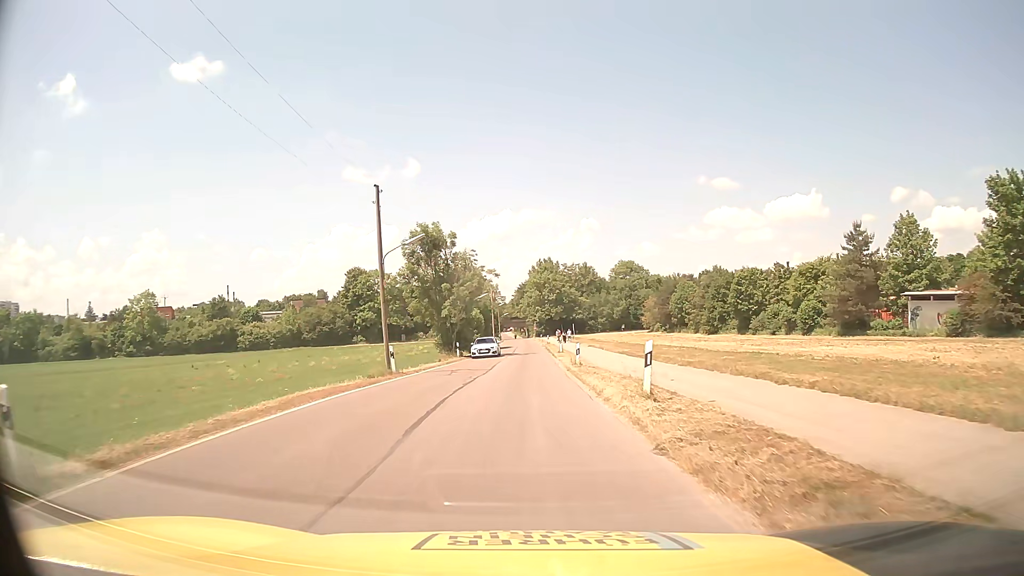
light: Day
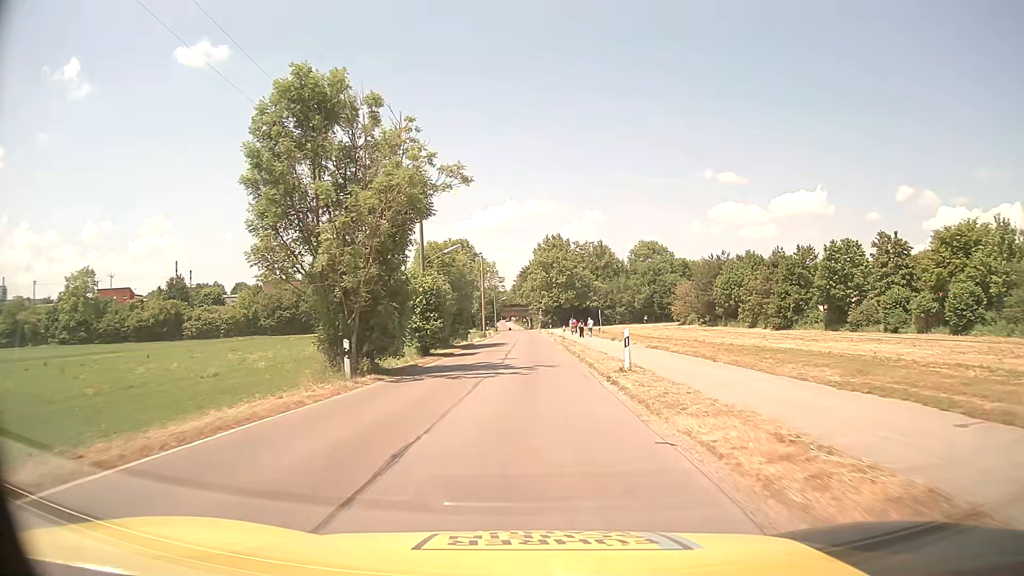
(-0.3, +29.9) m; 0°
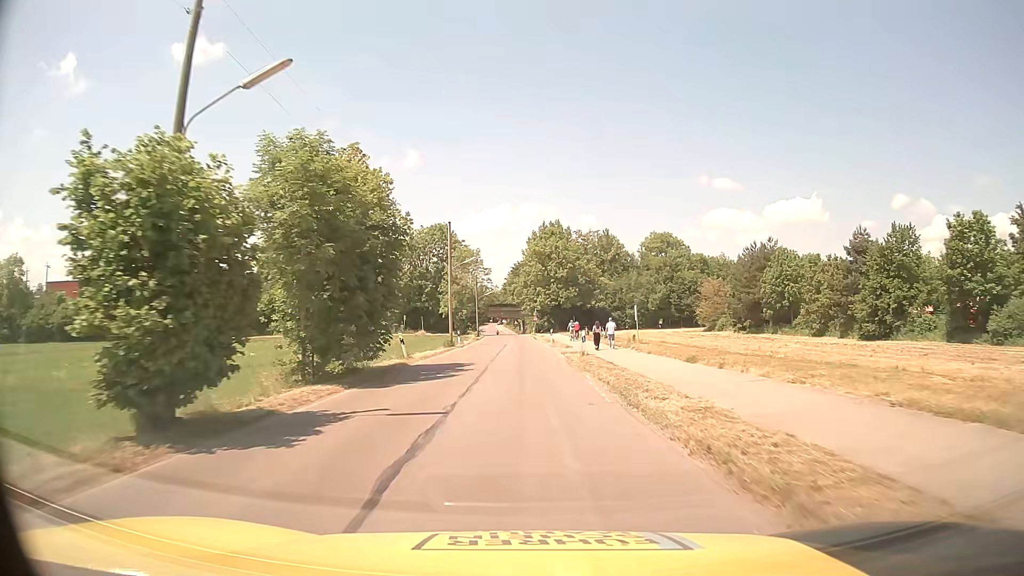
(+0.1, +24.3) m; 0°
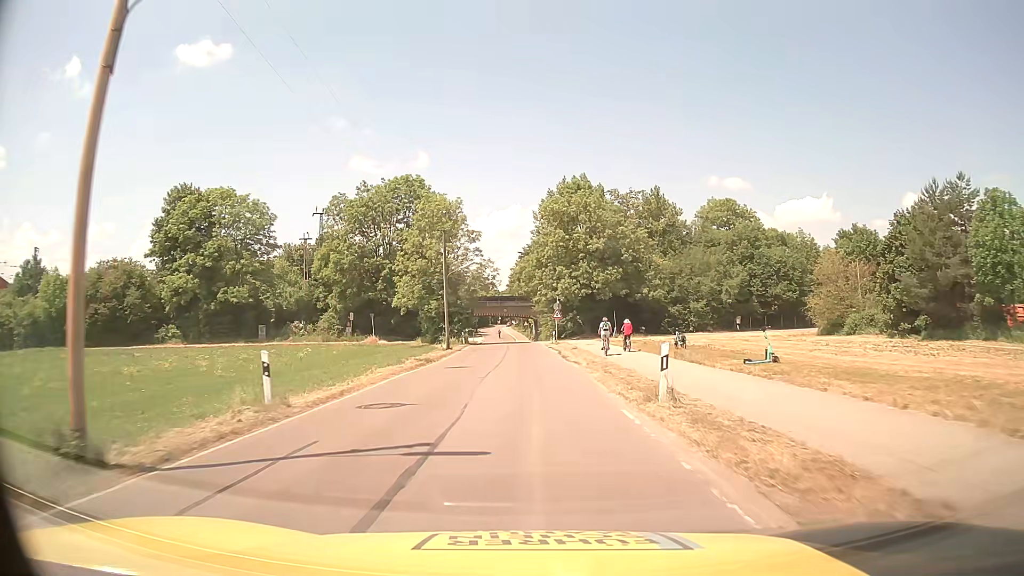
(-0.2, +40.0) m; -1°
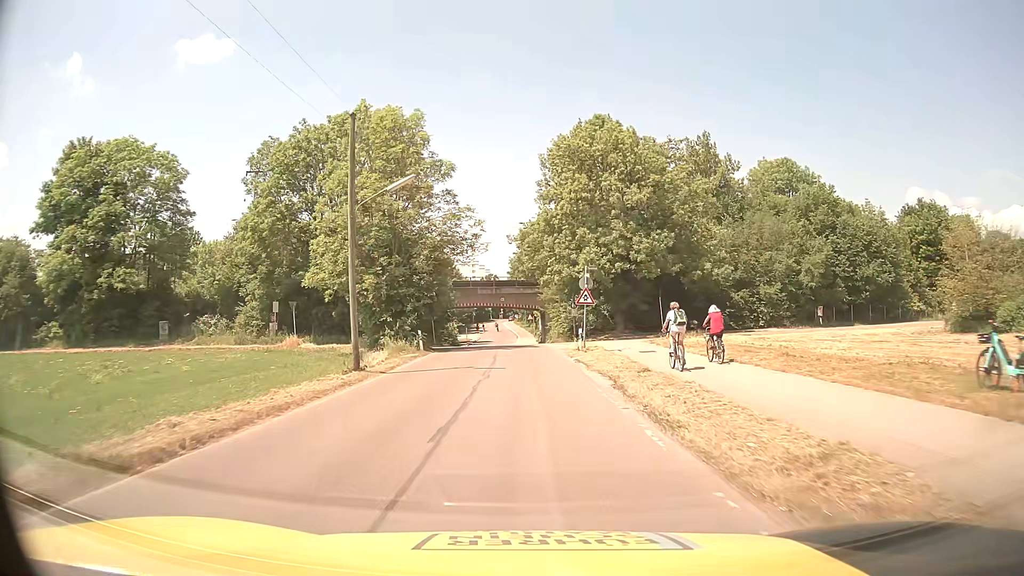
(+0.1, +23.3) m; 0°
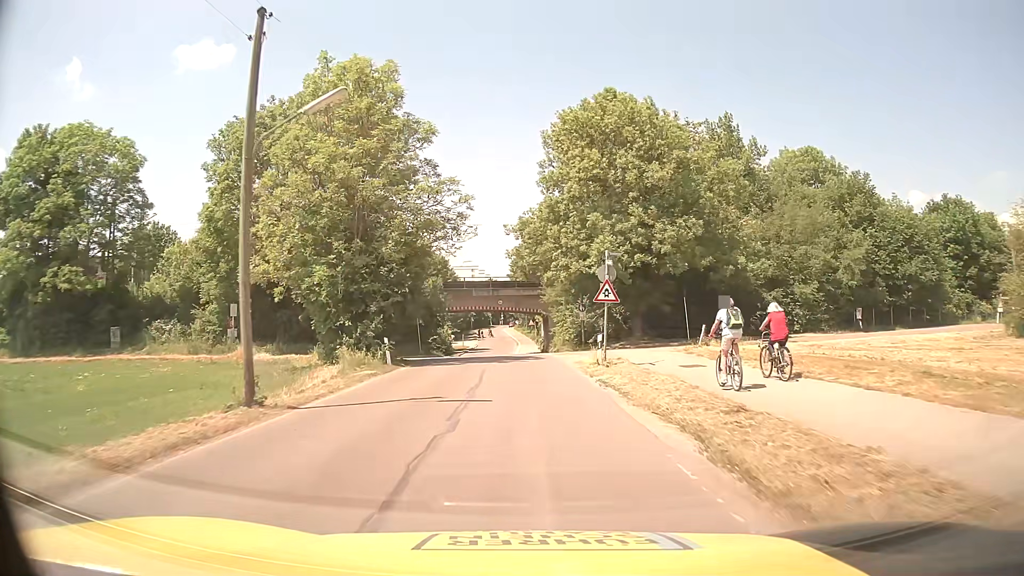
(-0.1, +7.6) m; 0°
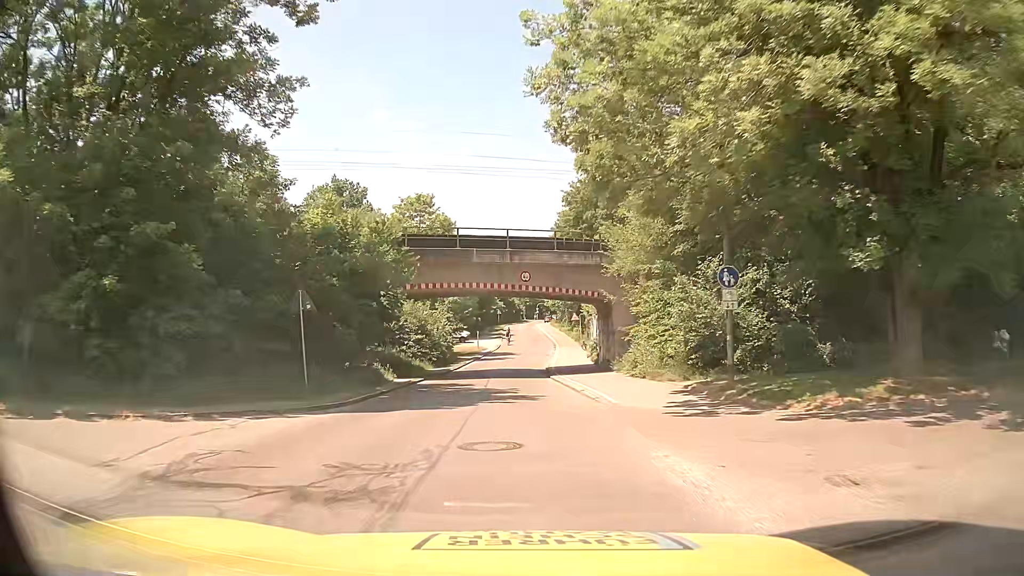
(-0.7, +29.2) m; -4°
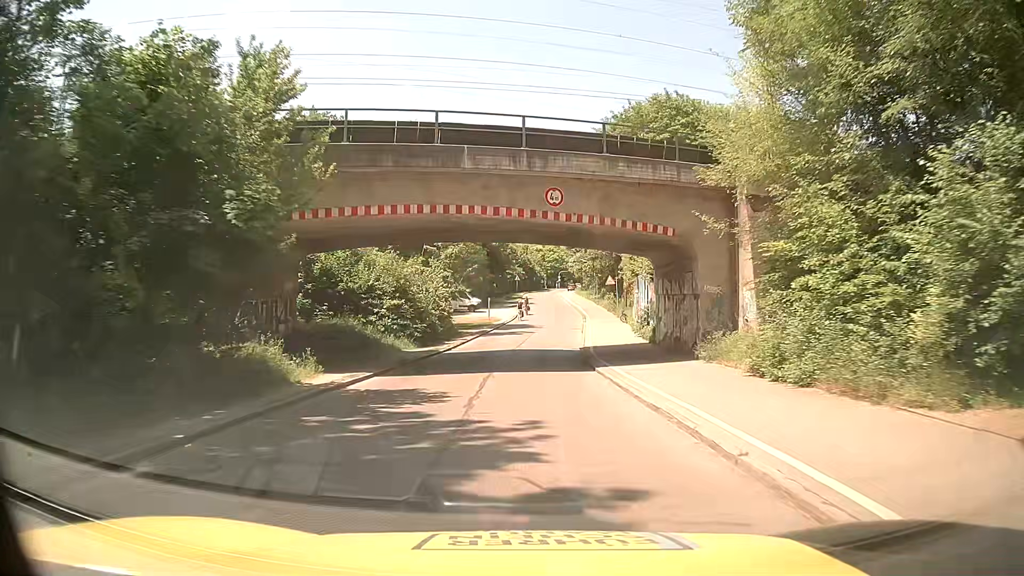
(-0.2, +14.3) m; -1°
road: residential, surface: asphalt
(0, +10) (0, +20) (0, +30) (+1, +40) (+1, +50) (+2, +60) (+2, +70) (+2, +80) (+2, +90) (+2, +100) m
